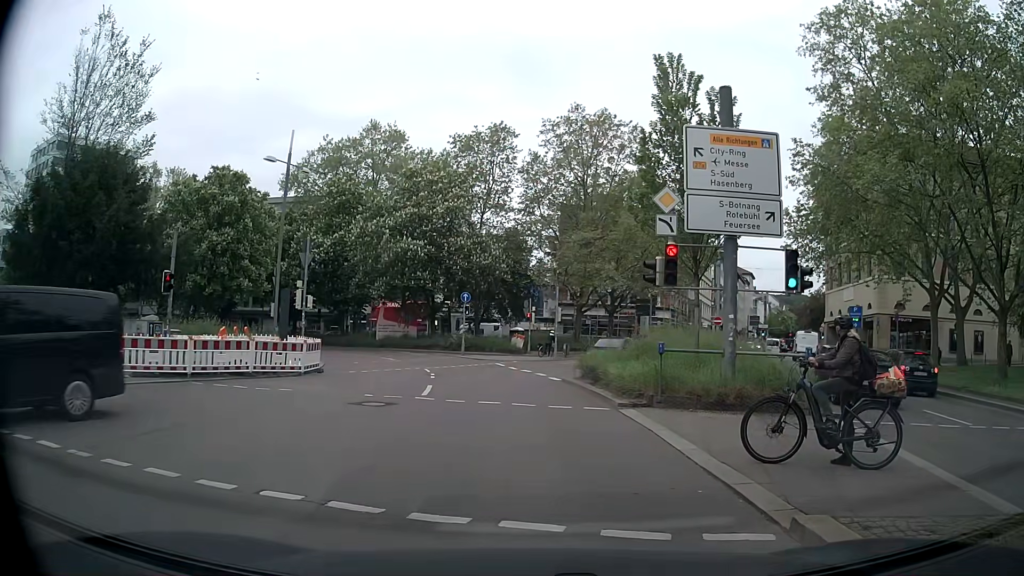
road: primary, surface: asphalt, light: Day
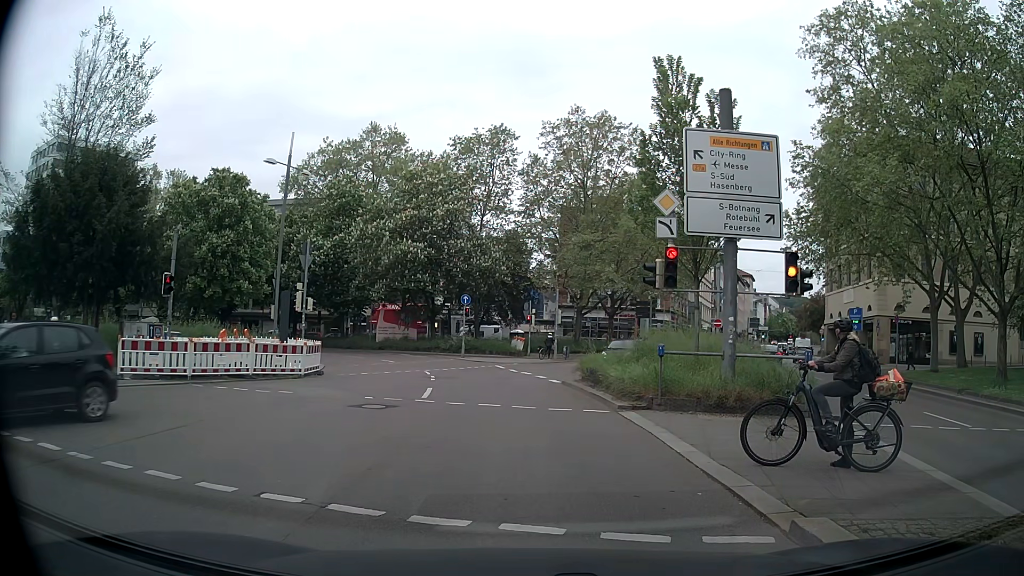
(0.0, +0.1) m; 0°
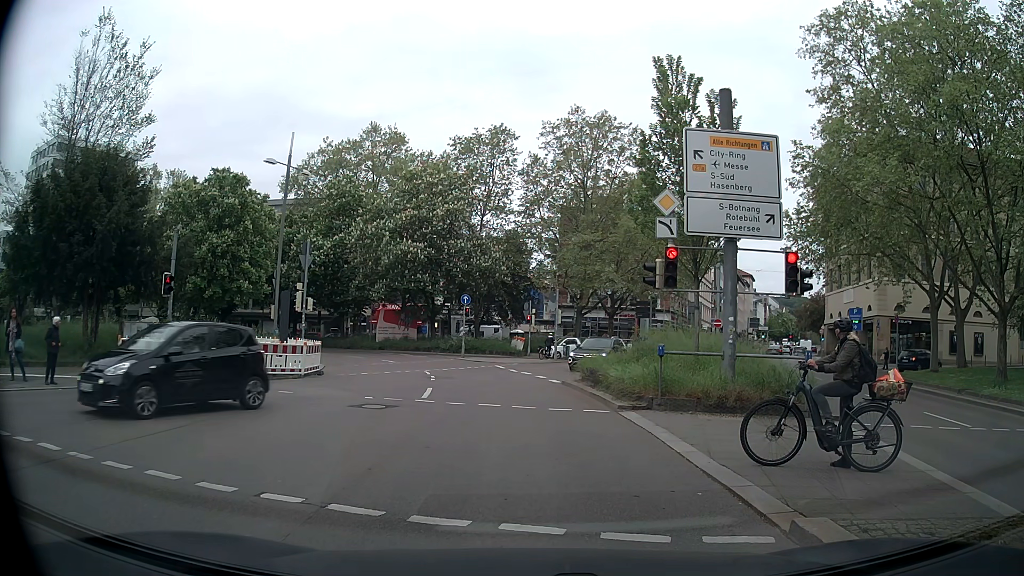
(0.0, 0.0) m; 0°
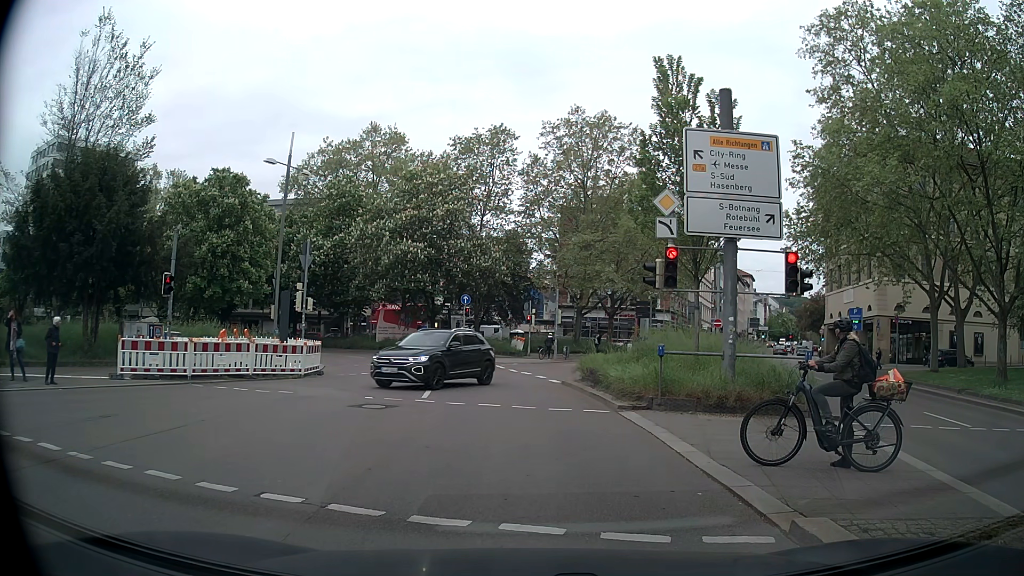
(0.0, 0.0) m; 0°
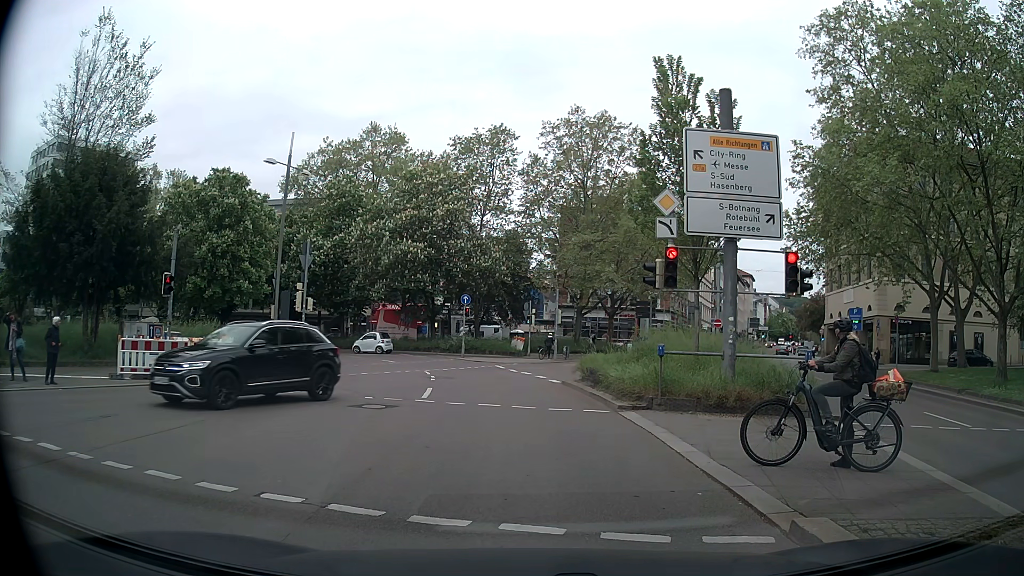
(0.0, 0.0) m; 0°
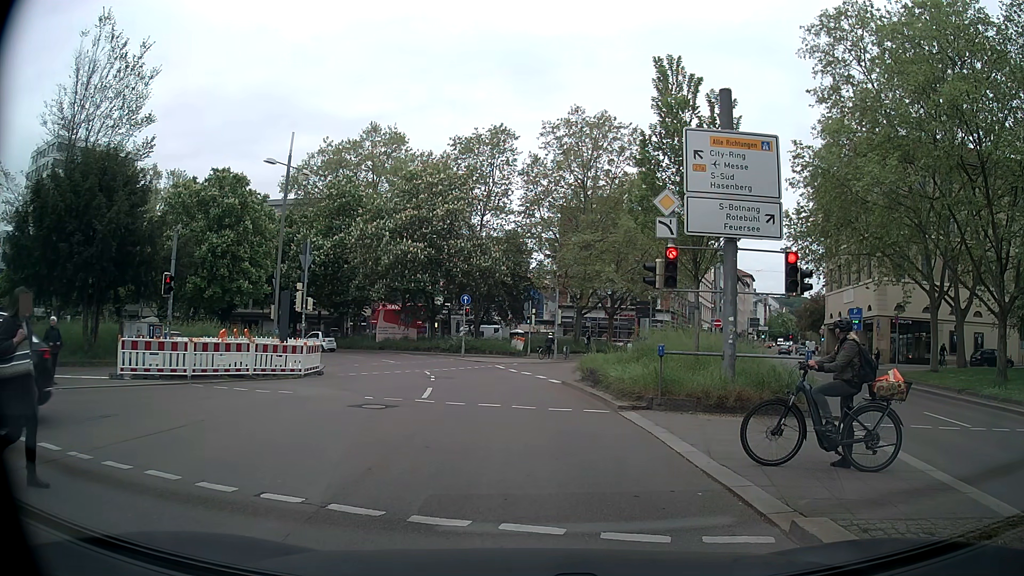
(0.0, 0.0) m; 0°
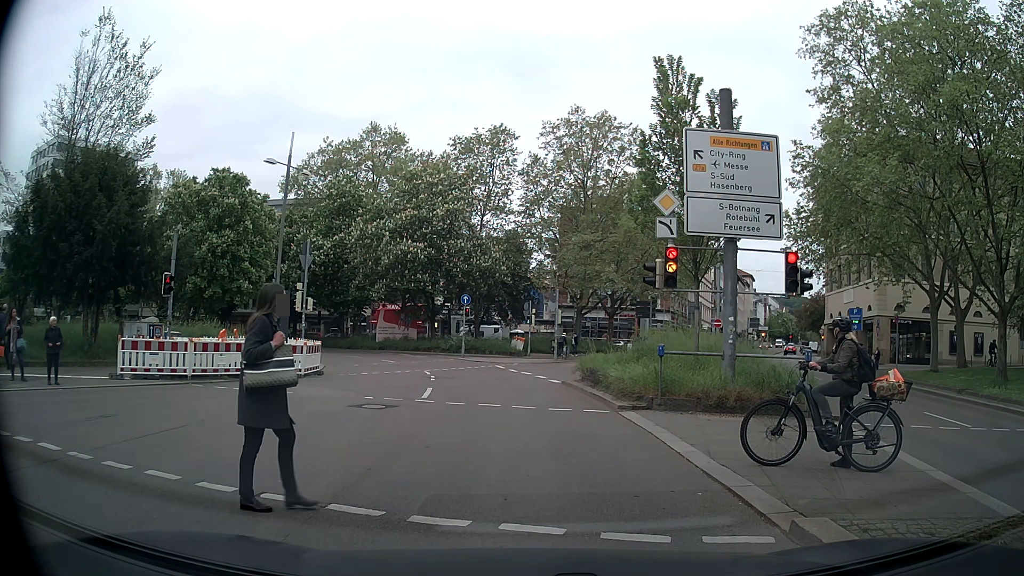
(0.0, 0.0) m; 0°
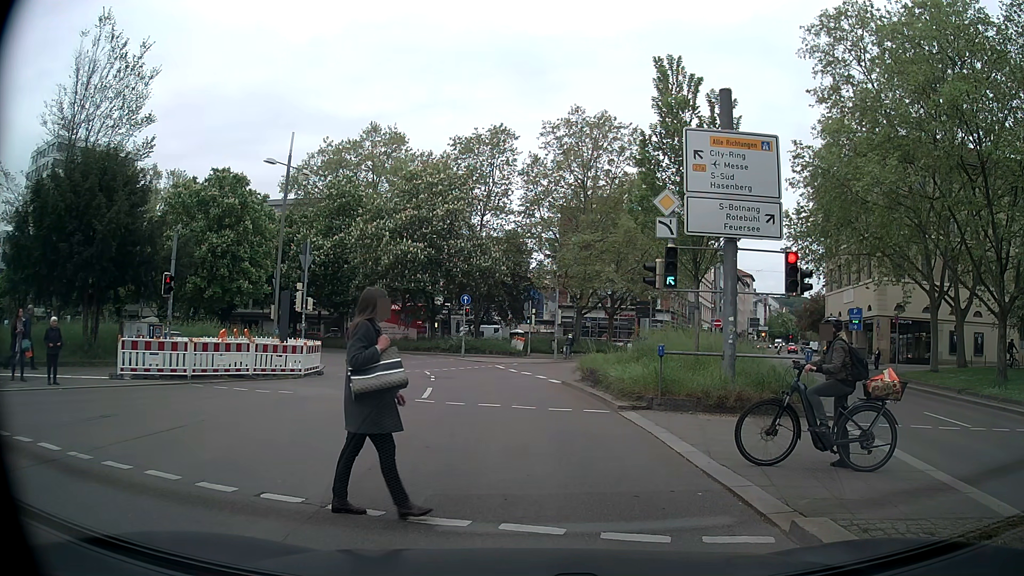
(0.0, 0.0) m; 0°
(+2, +10) (+3, +20) (+3, +30) (+2, +40) (-2, +49) (-8, +57) (-15, +64) (-23, +70) (-32, +75) (-40, +80) m
